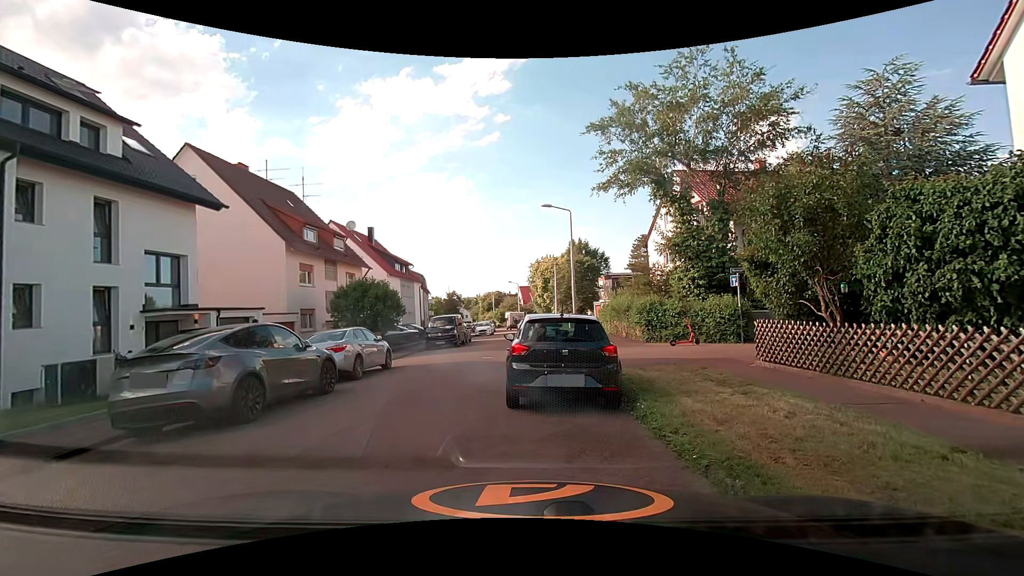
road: residential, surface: asphalt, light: Day
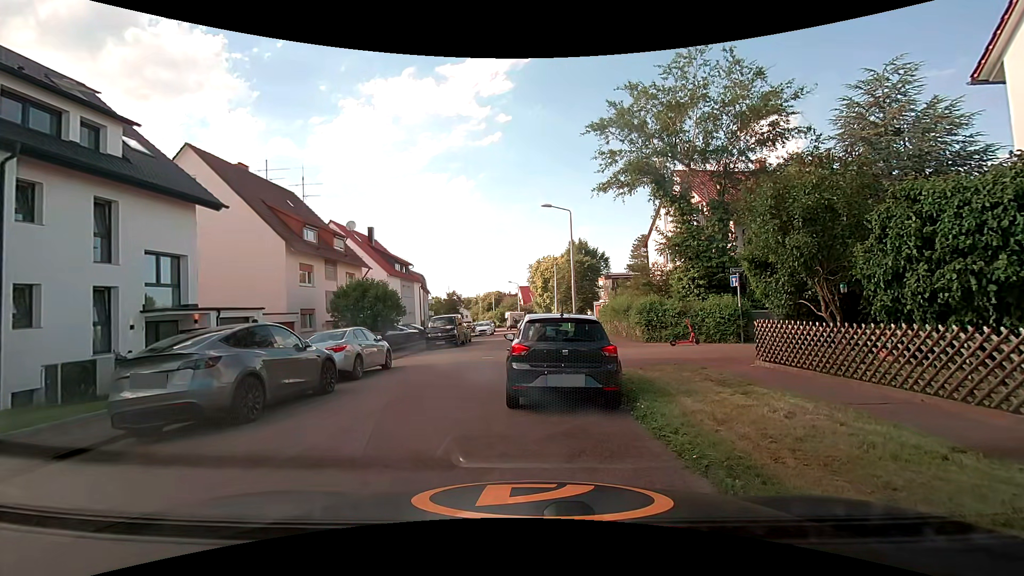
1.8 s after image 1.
(0.0, 0.0) m; 0°
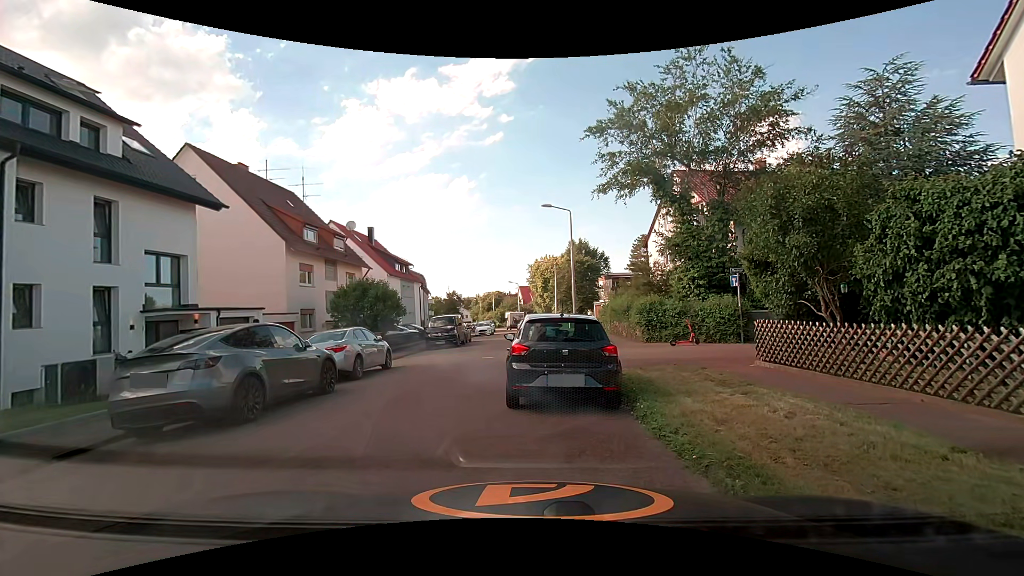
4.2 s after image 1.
(0.0, 0.0) m; 0°
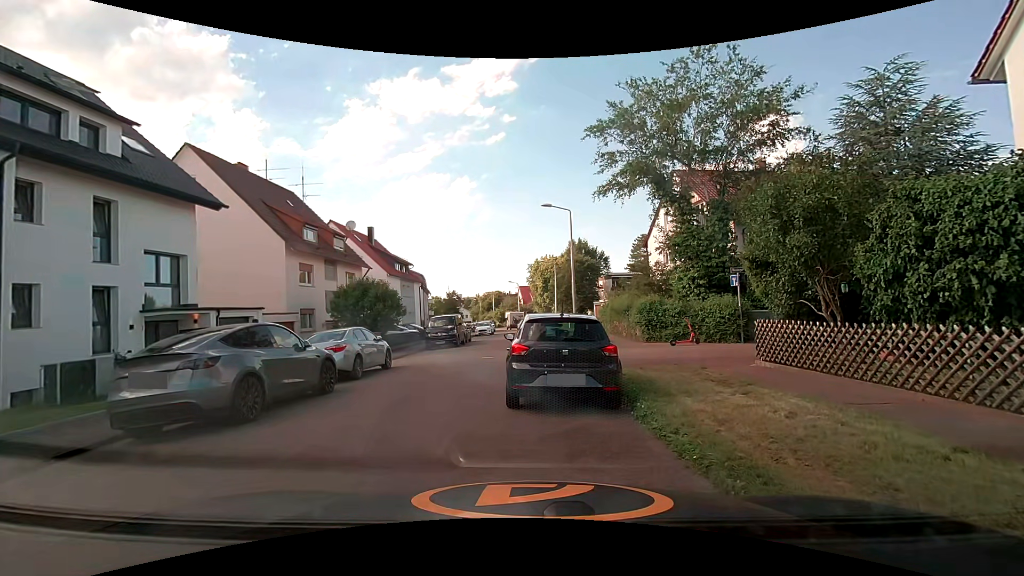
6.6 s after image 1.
(0.0, 0.0) m; 0°
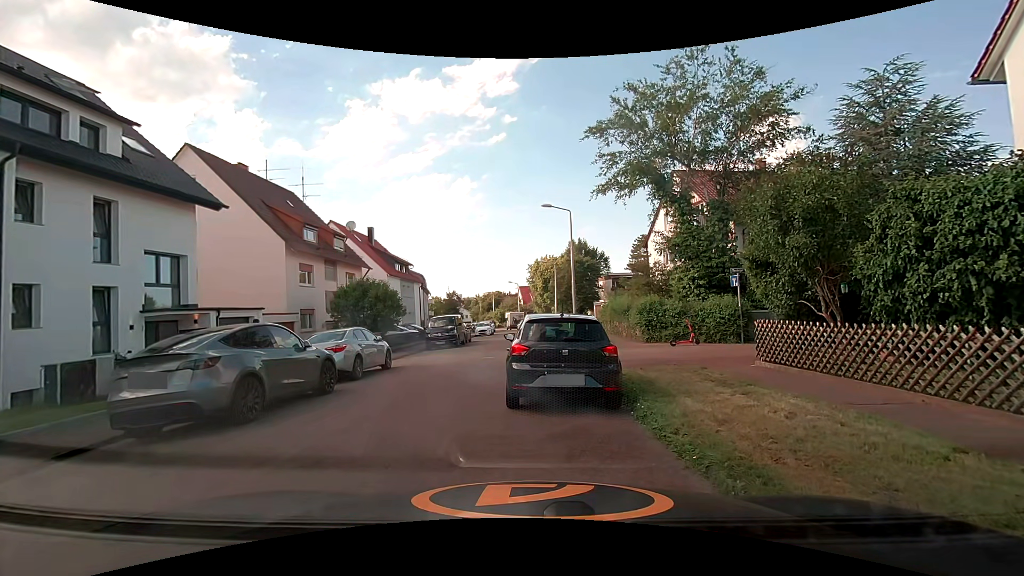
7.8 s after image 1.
(0.0, 0.0) m; 0°
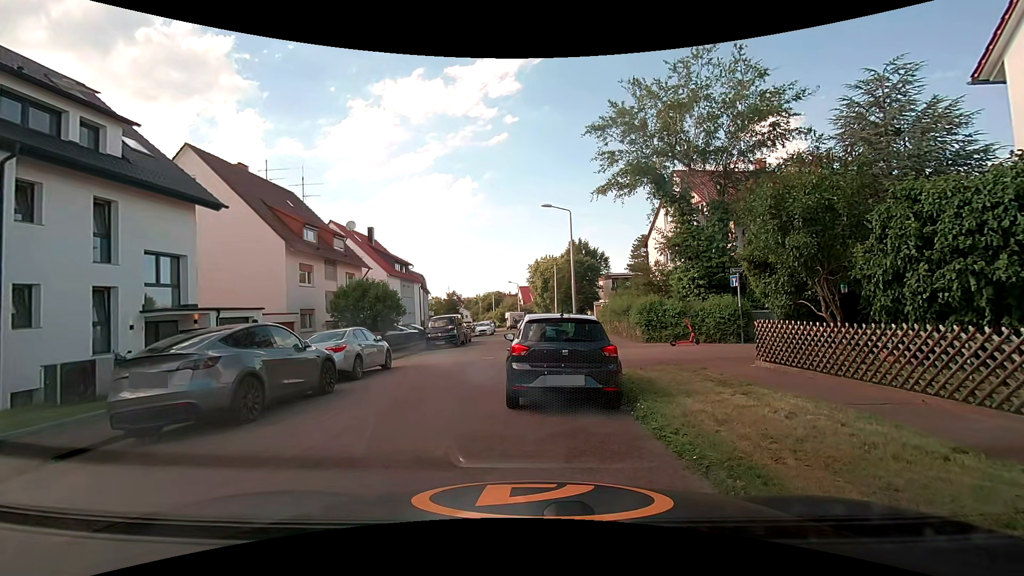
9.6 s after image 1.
(0.0, 0.0) m; 0°
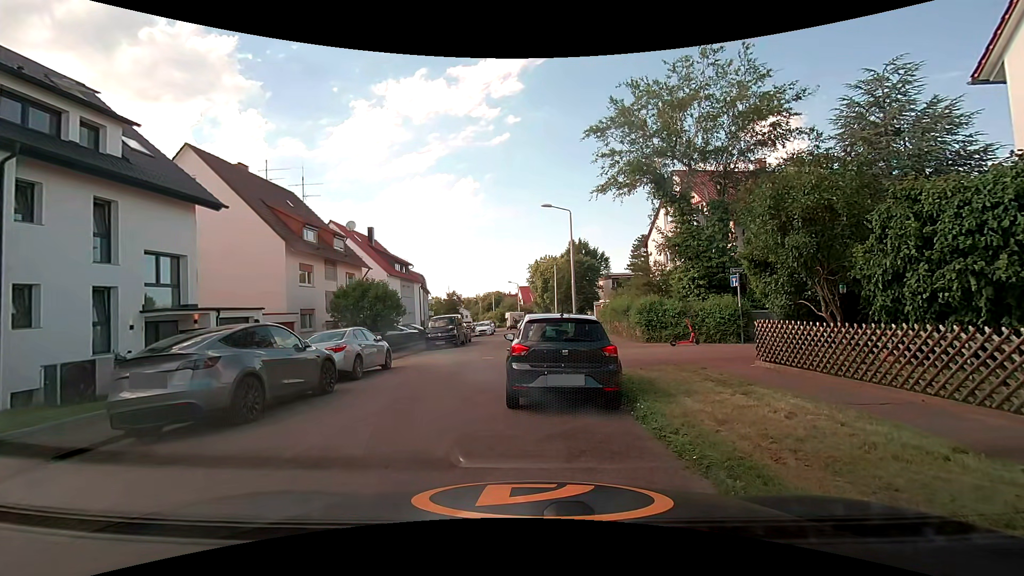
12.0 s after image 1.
(0.0, 0.0) m; 0°
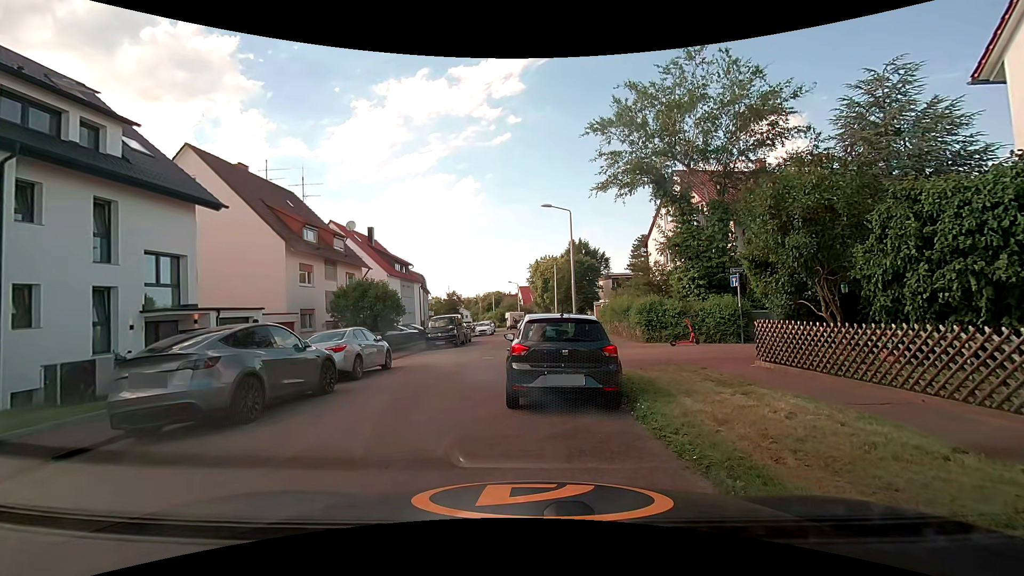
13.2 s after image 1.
(0.0, 0.0) m; 0°
